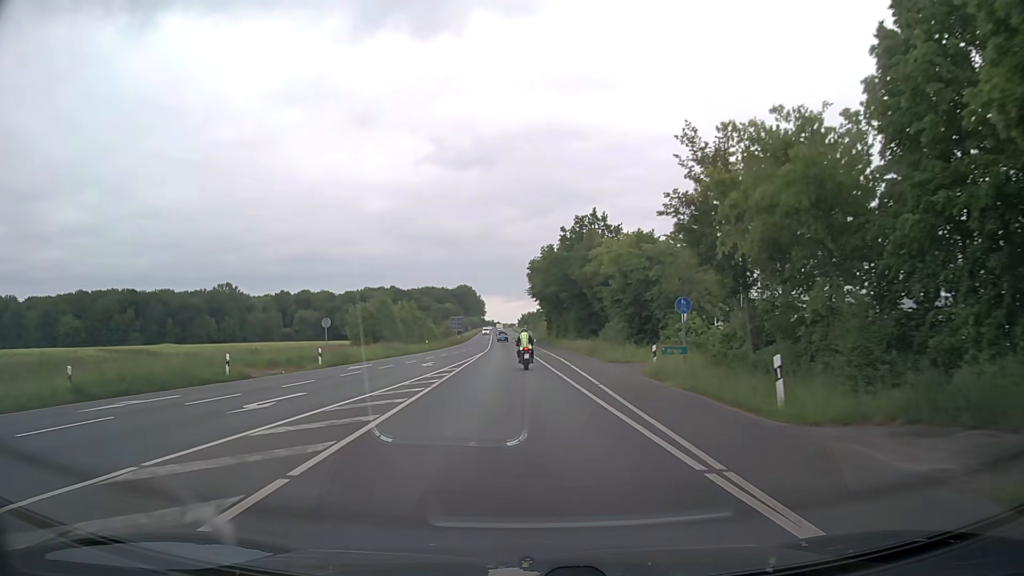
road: secondary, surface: asphalt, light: Day
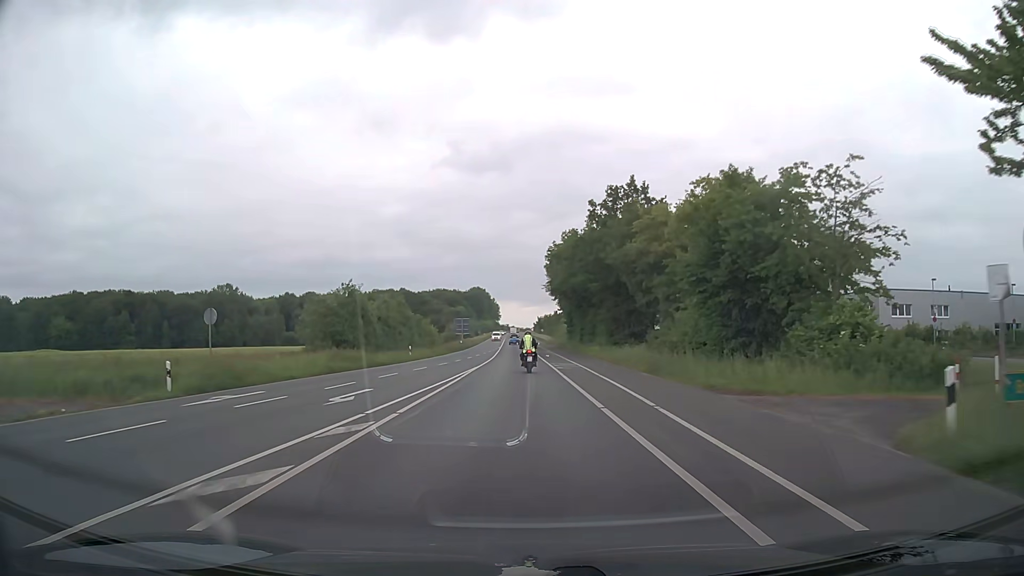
(-0.3, +18.2) m; -2°
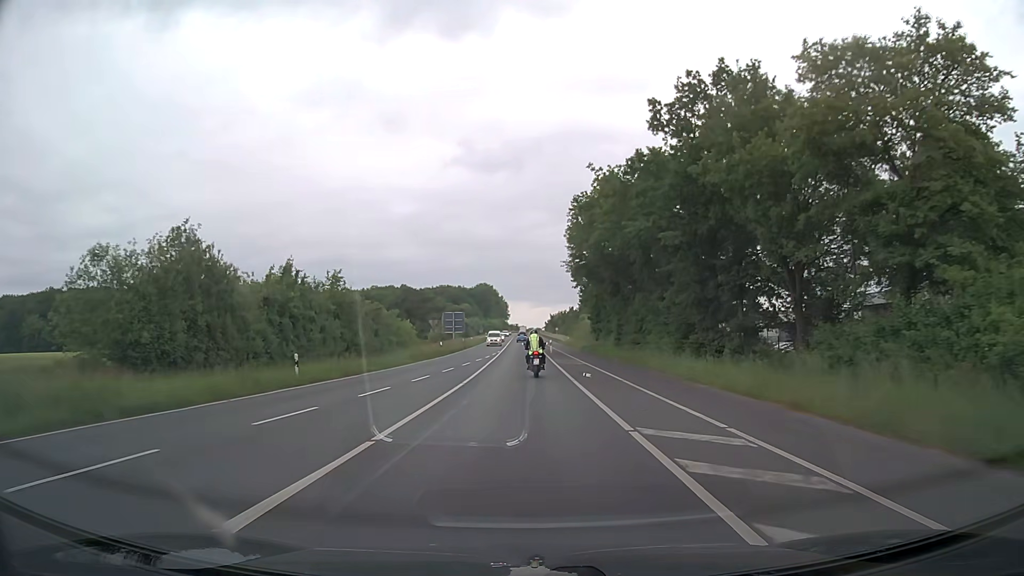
(-0.2, +27.4) m; -1°
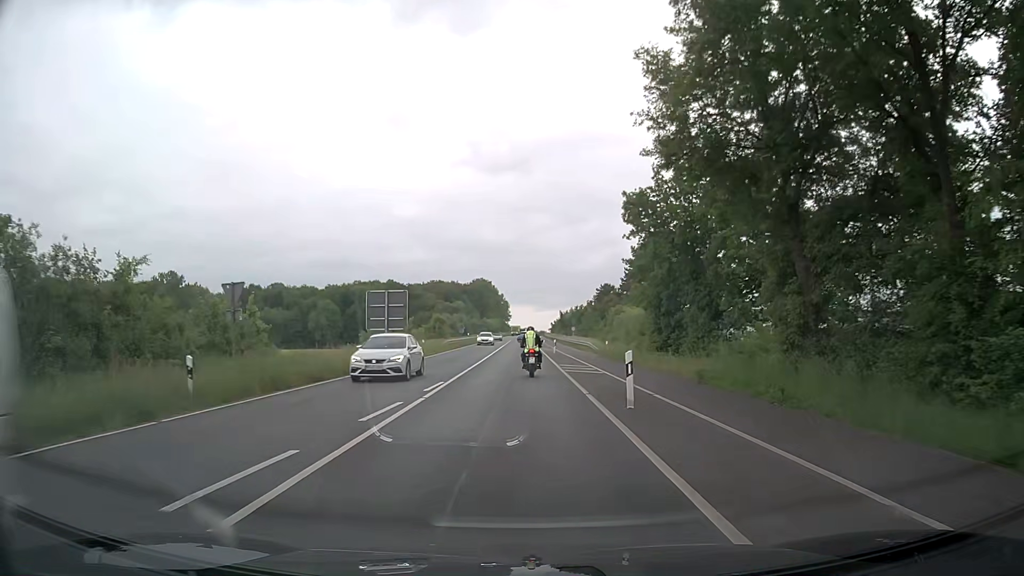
(0.0, +41.9) m; 0°
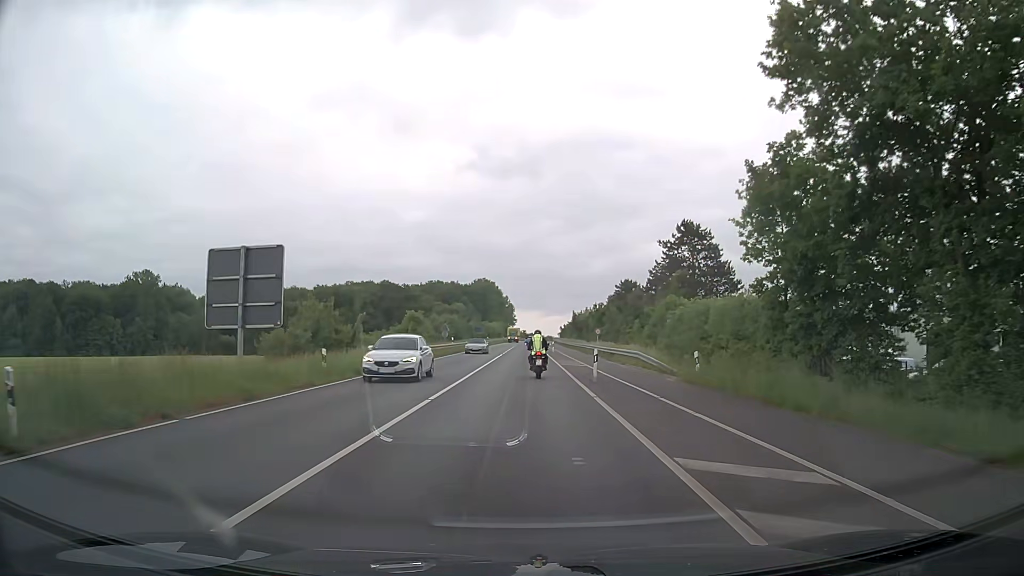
(-0.2, +23.9) m; -1°
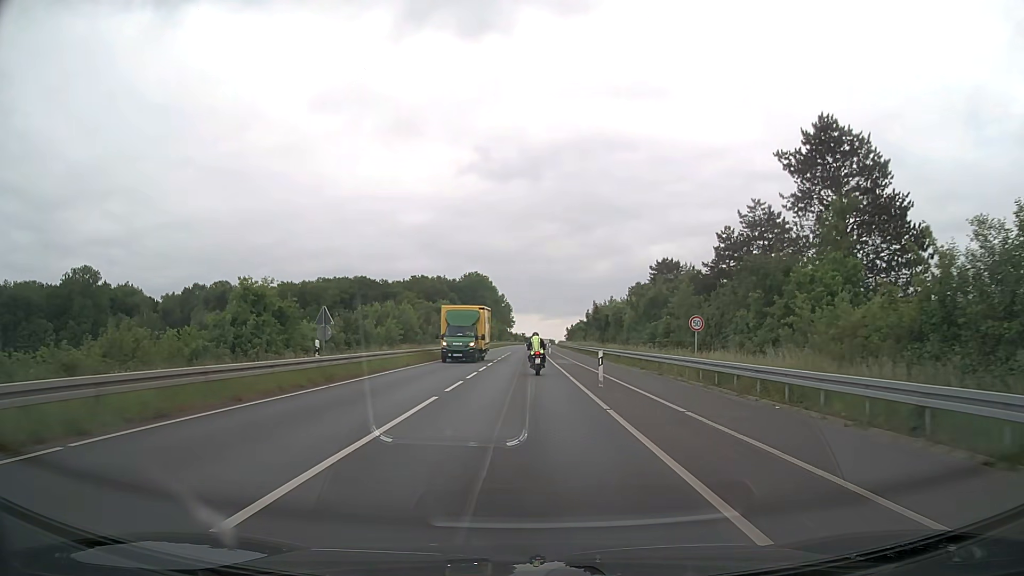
(0.0, +39.0) m; 0°
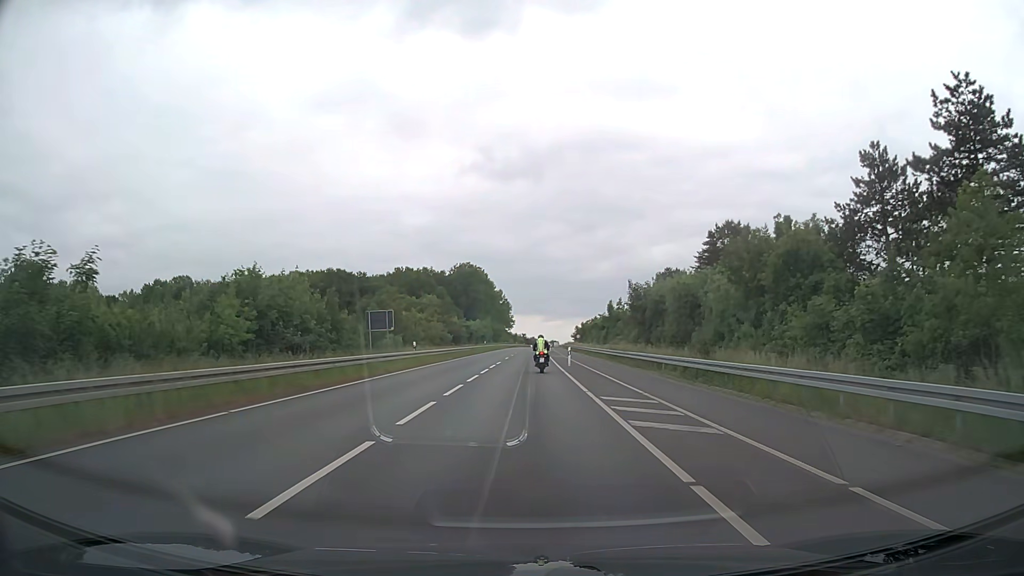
(0.0, +30.9) m; 0°
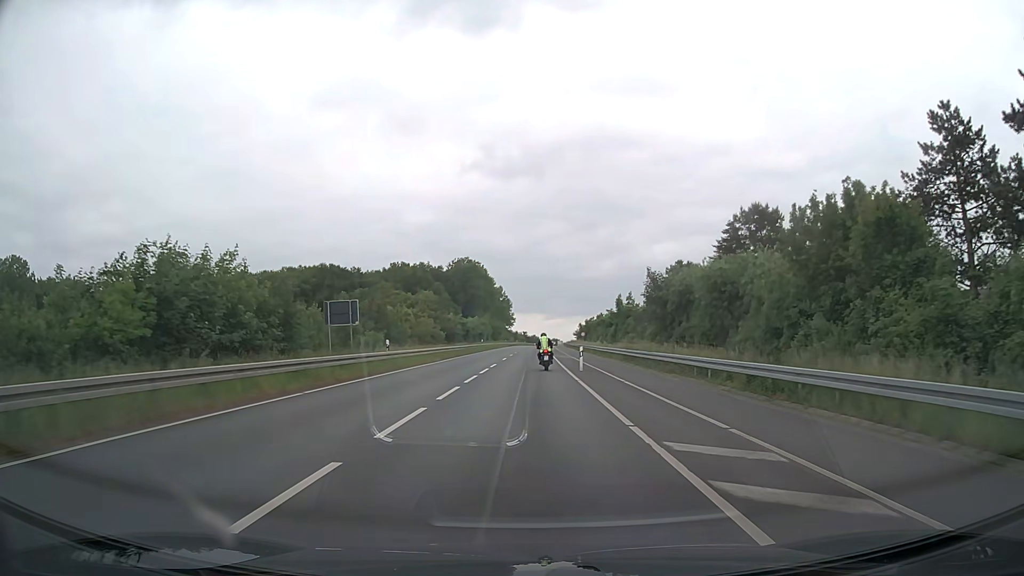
(0.0, +7.8) m; 0°
(0, +10) (0, +20) (0, +30) (0, +40) (0, +50) (0, +60) (+1, +70) (+1, +80) (+1, +90) (+1, +100) m
